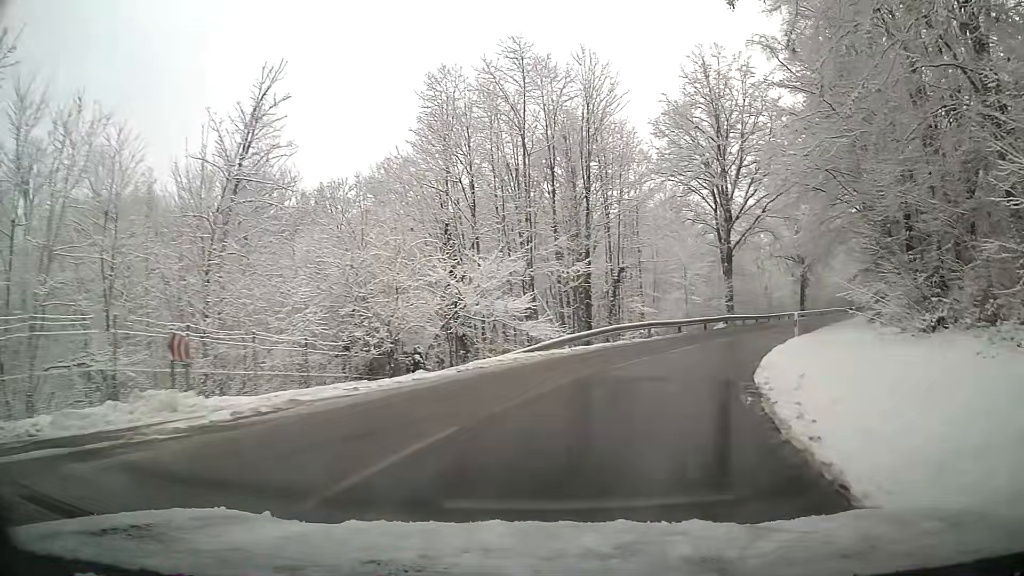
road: tertiary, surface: asphalt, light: Day
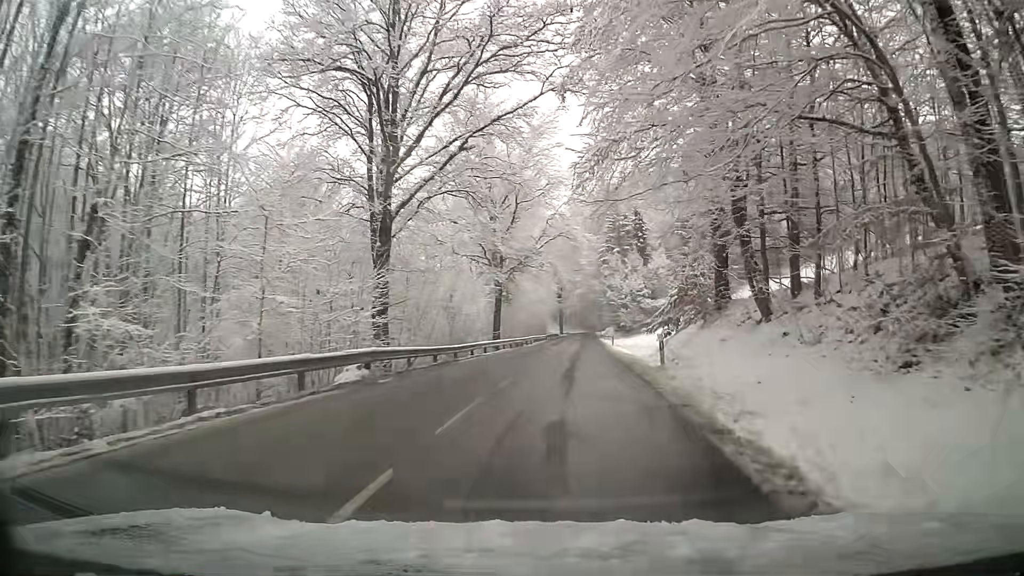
(+6.7, +25.2) m; +26°
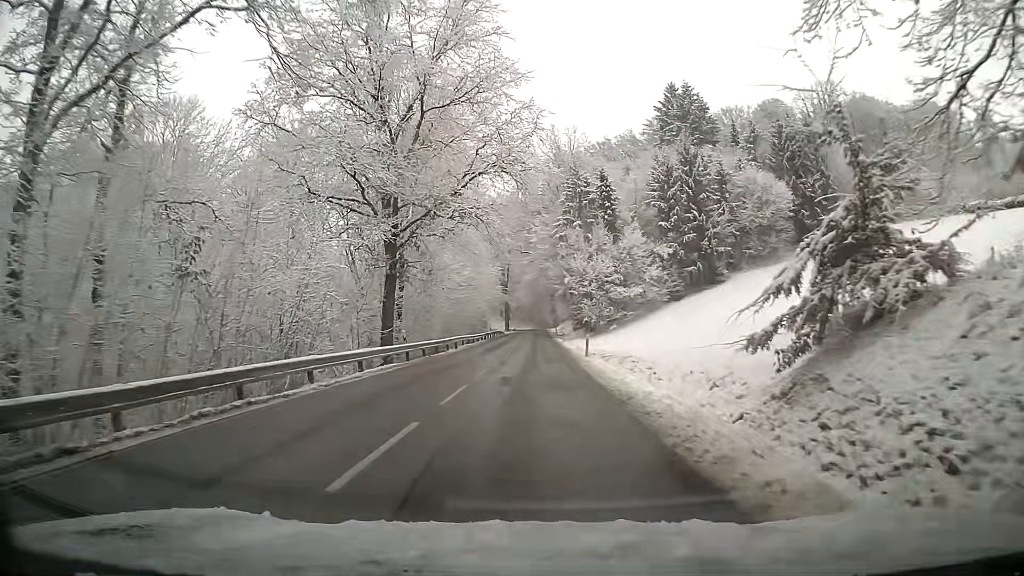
(+1.3, +21.4) m; +5°
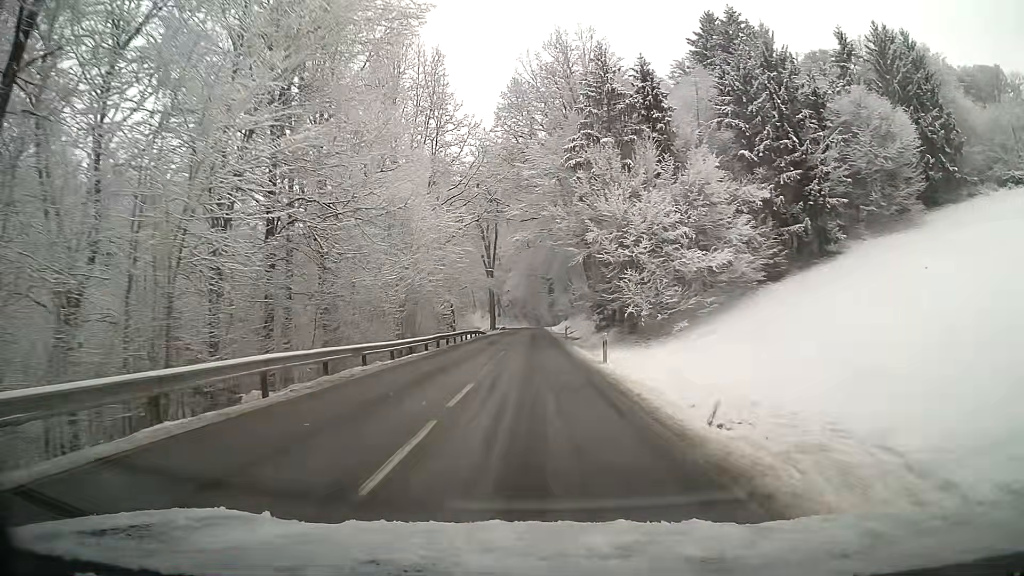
(0.0, +31.6) m; 0°
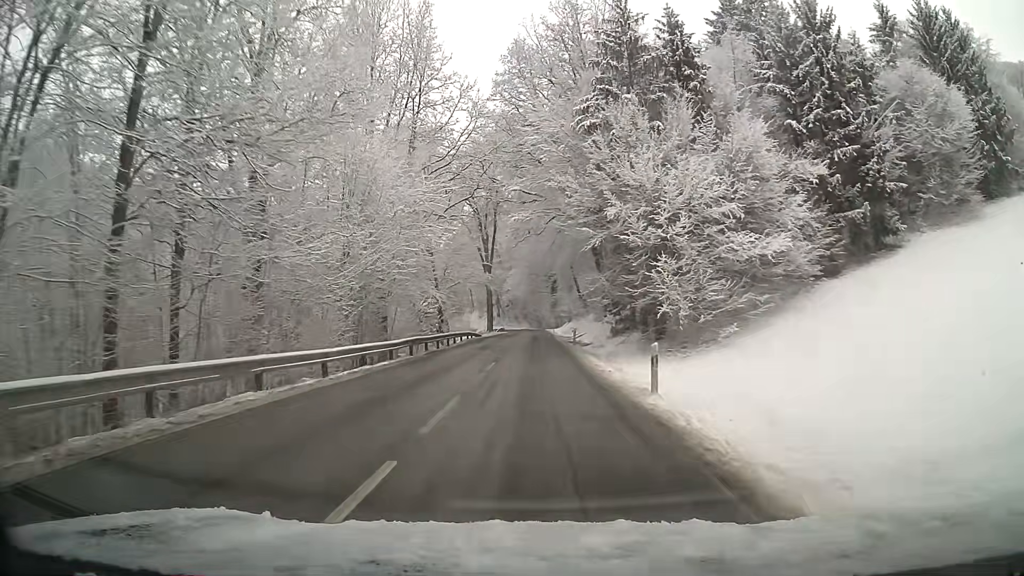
(0.0, +8.4) m; 0°
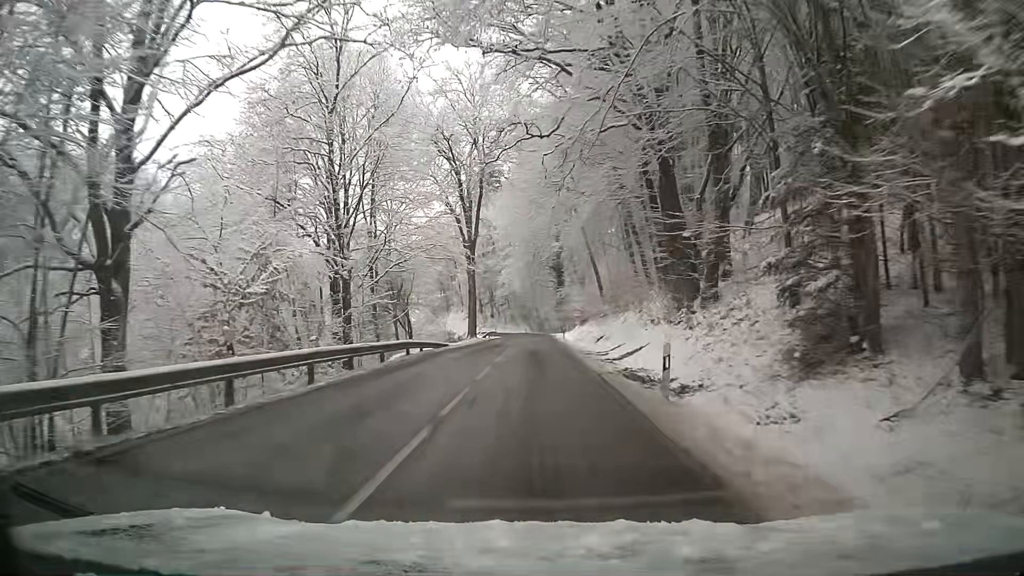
(-0.2, +25.6) m; 0°
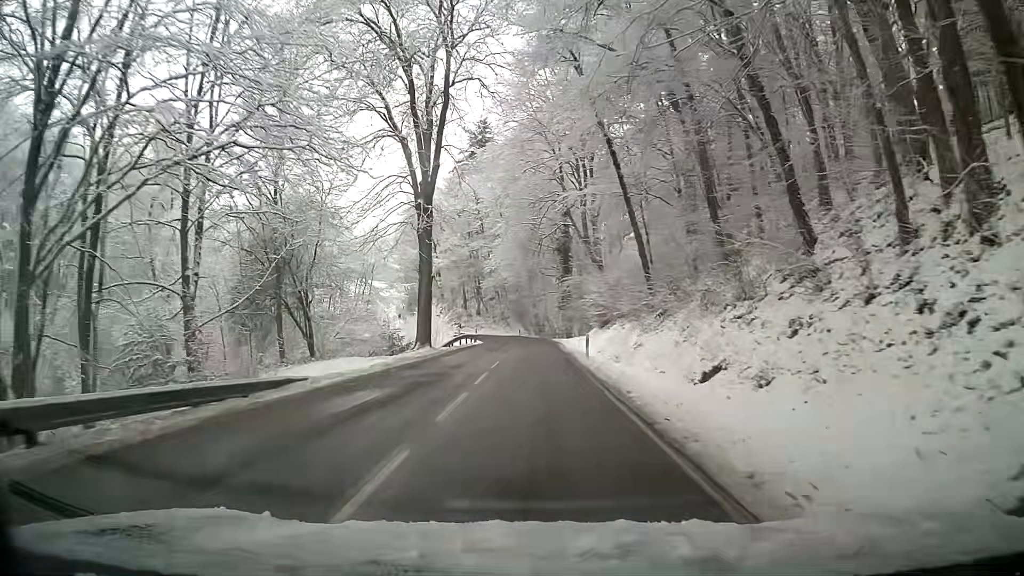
(+0.5, +25.4) m; +1°
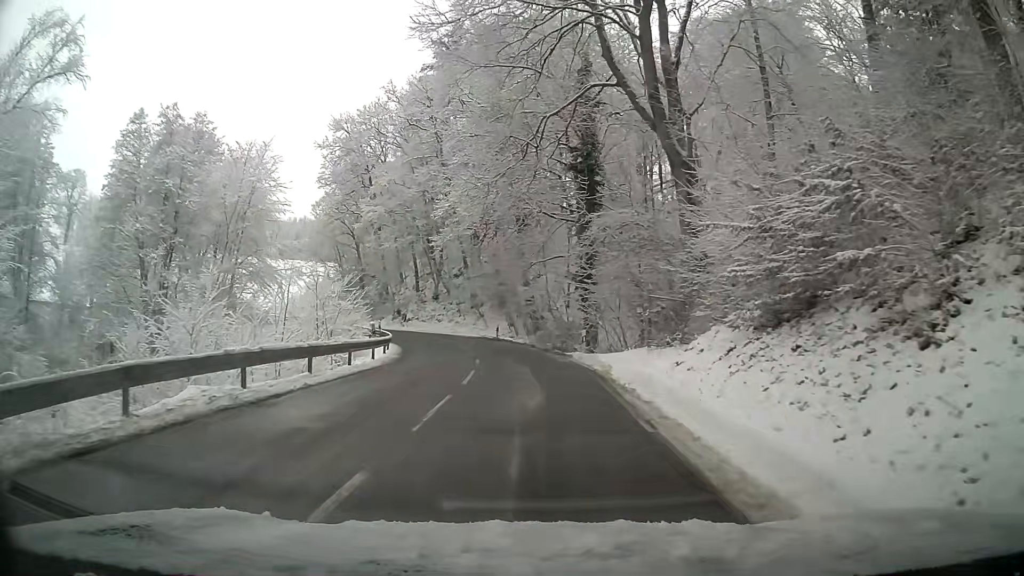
(+0.1, +38.0) m; +2°
